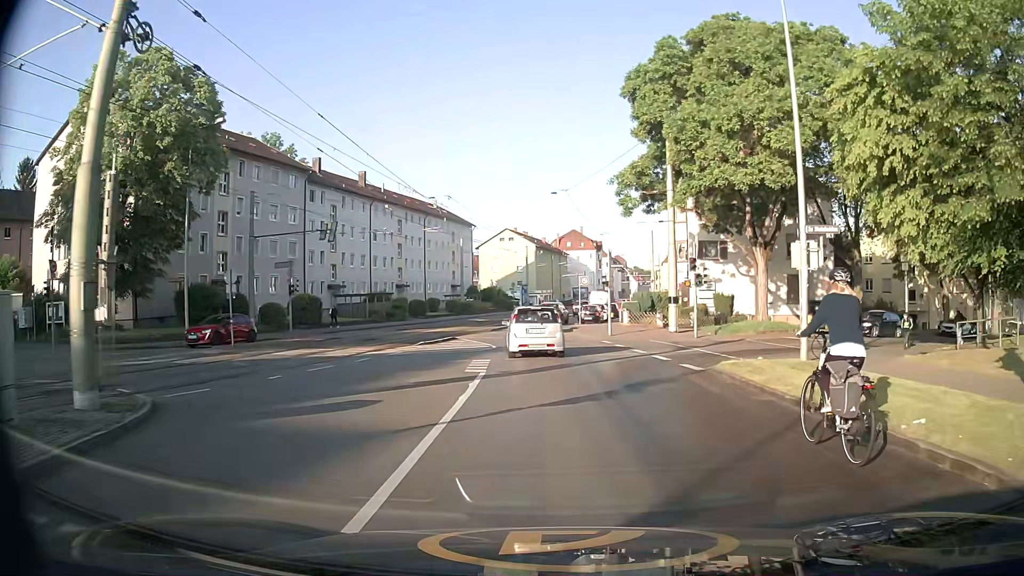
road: secondary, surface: asphalt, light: Day
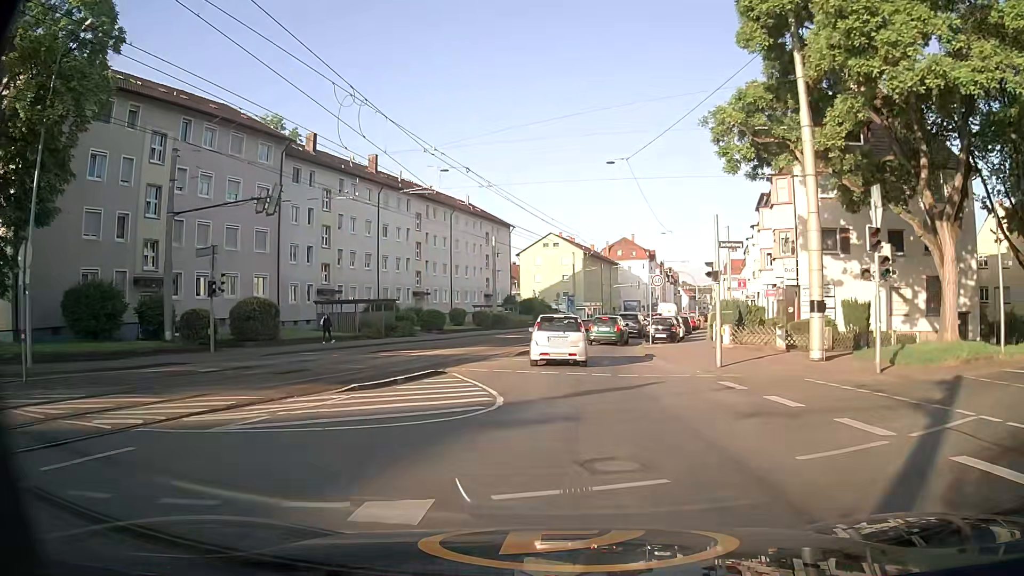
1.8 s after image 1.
(-0.4, +14.6) m; -4°
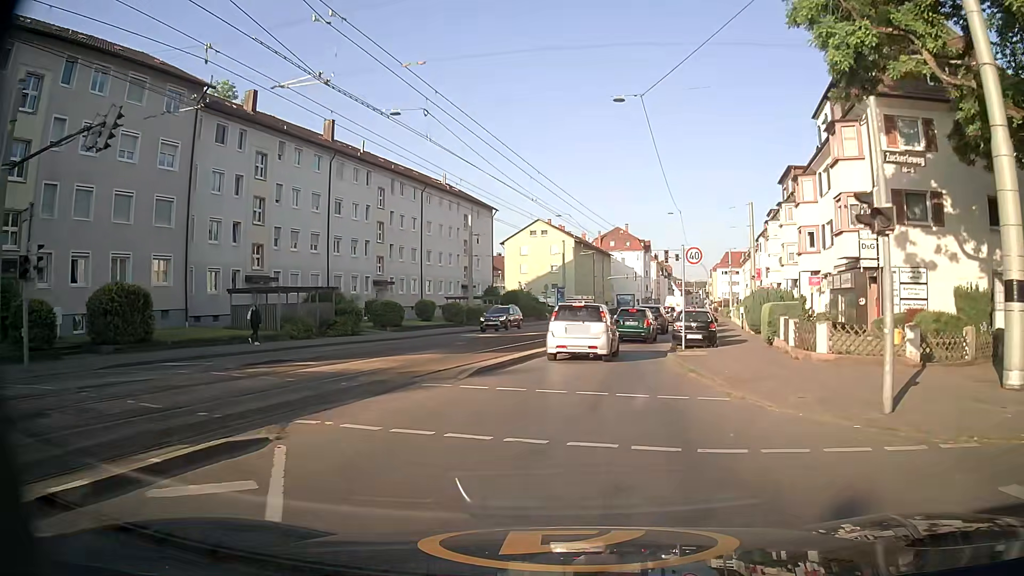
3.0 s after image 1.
(+0.1, +10.5) m; +1°
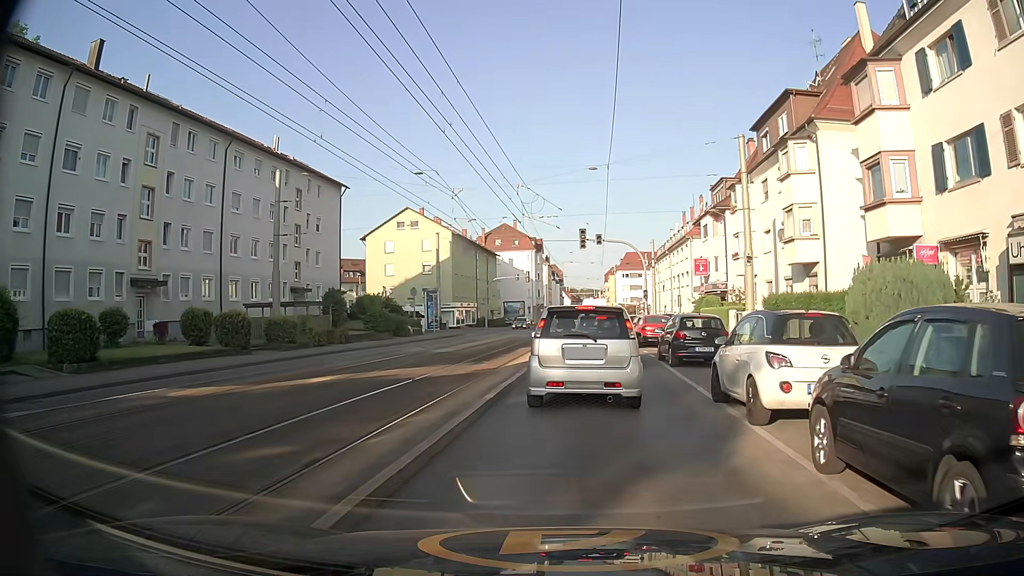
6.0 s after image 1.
(+1.3, +20.8) m; +10°
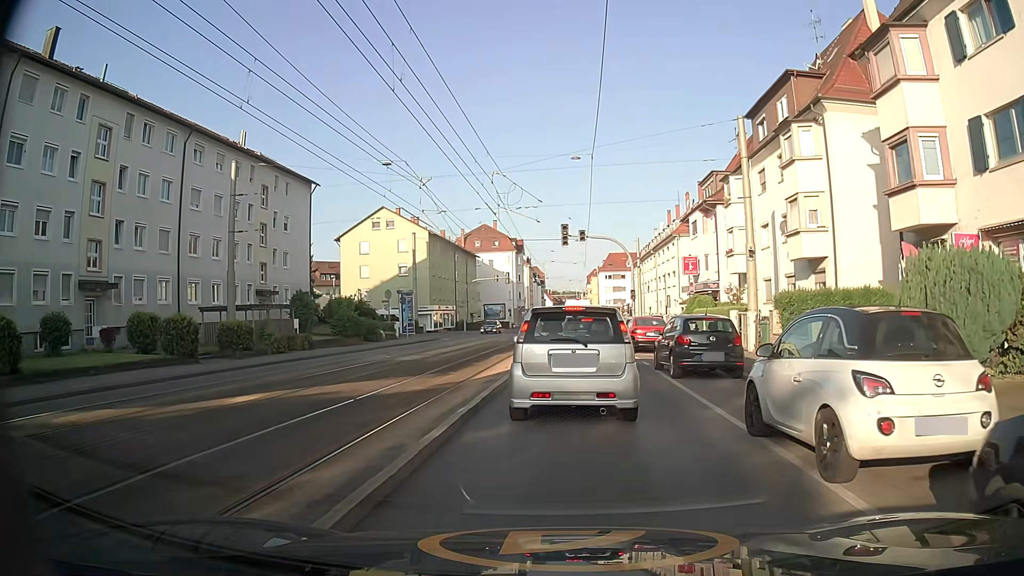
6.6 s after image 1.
(+0.1, +3.0) m; +2°
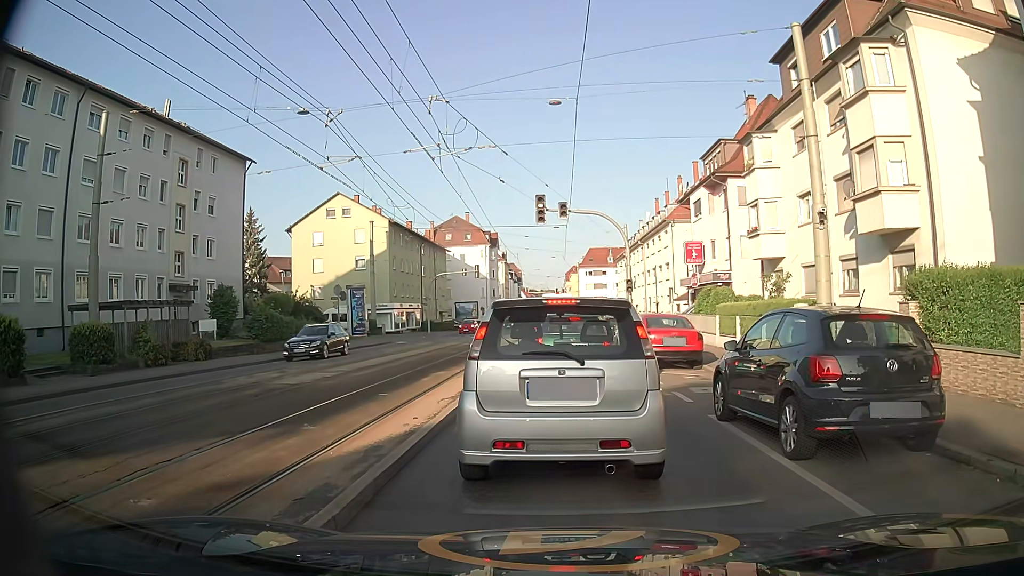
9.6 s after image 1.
(+0.1, +8.7) m; +2°
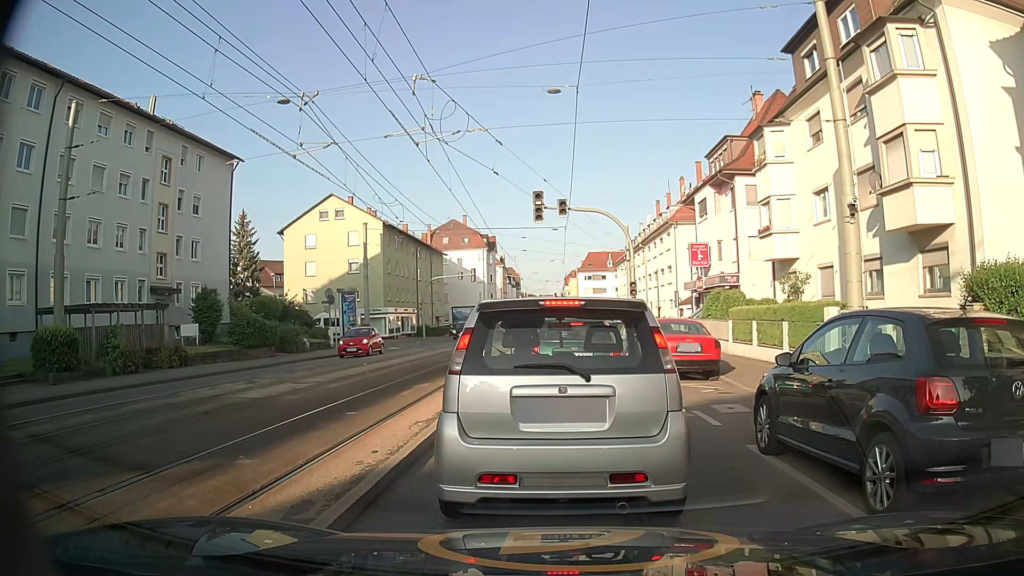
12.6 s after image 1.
(0.0, +1.9) m; 0°
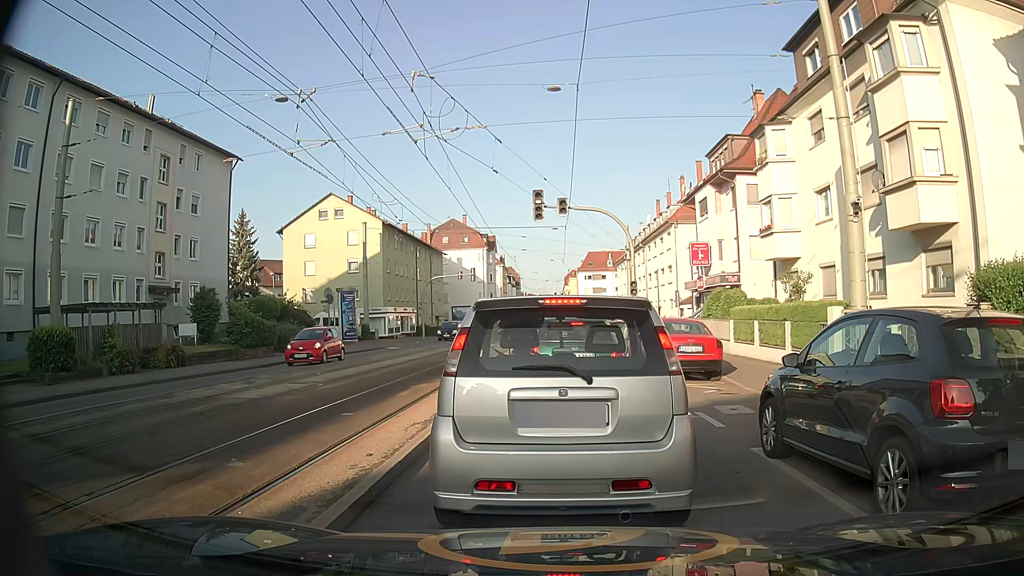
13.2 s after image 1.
(0.0, +0.2) m; 0°
